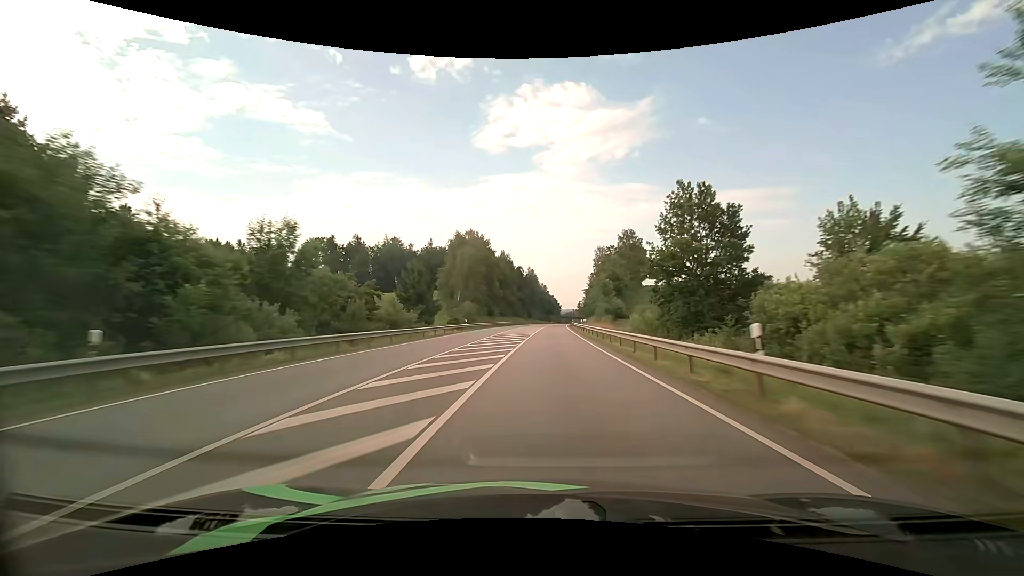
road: primary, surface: asphalt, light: Day
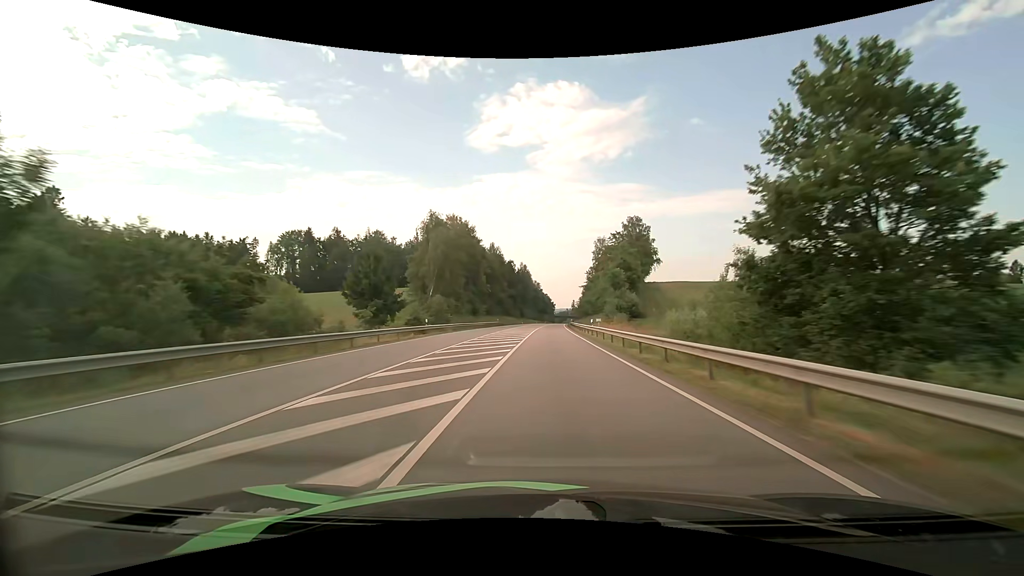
(+0.1, +17.4) m; +1°
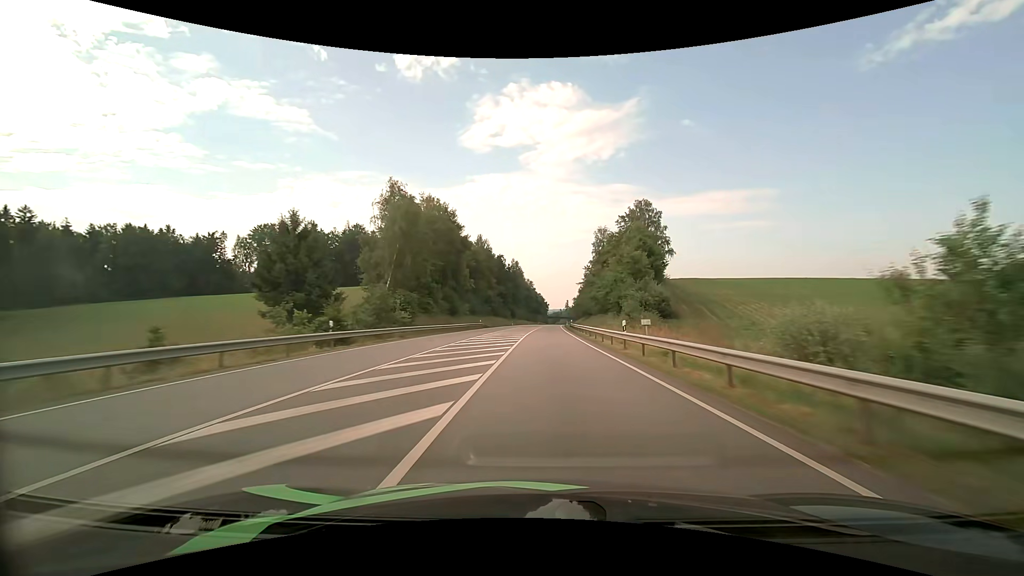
(+0.1, +17.4) m; +1°
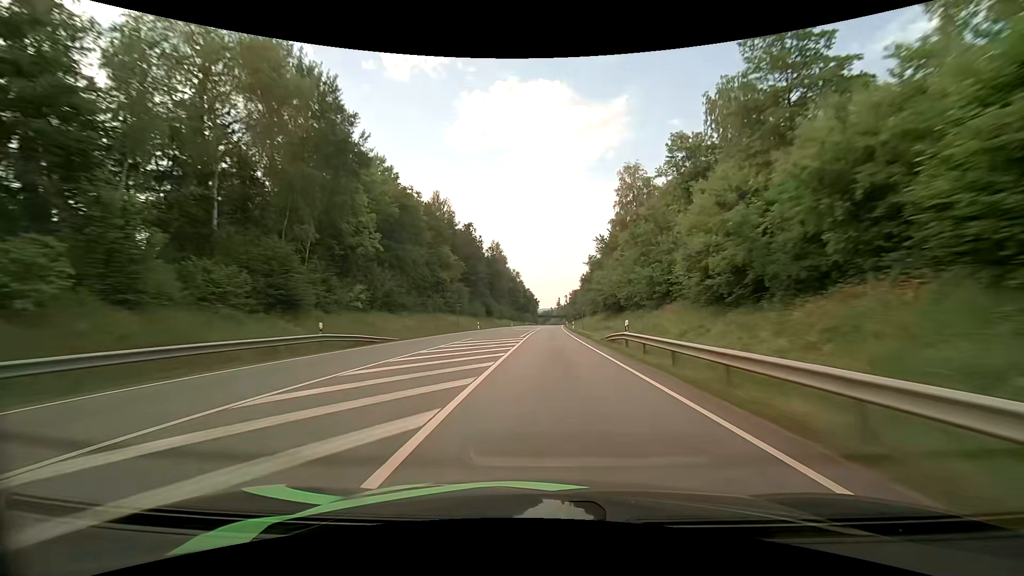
(+0.6, +52.4) m; +1°
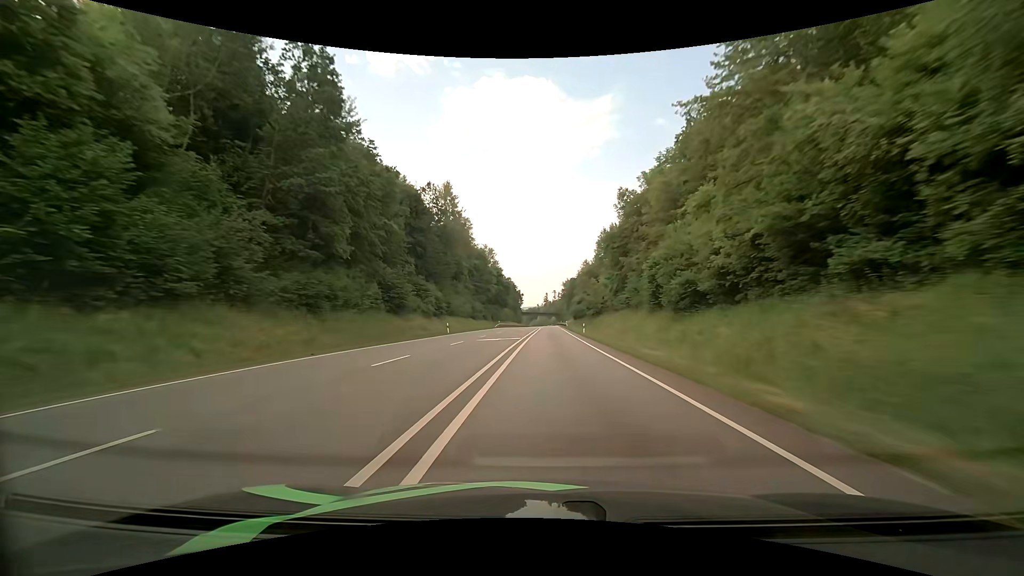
(+0.9, +70.5) m; +2°
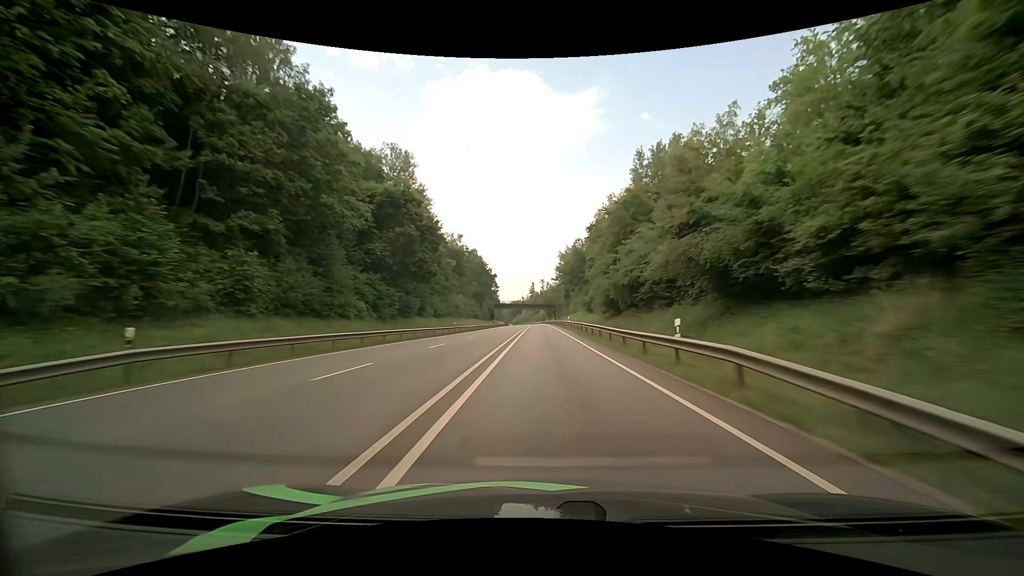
(+1.6, +87.5) m; +2°
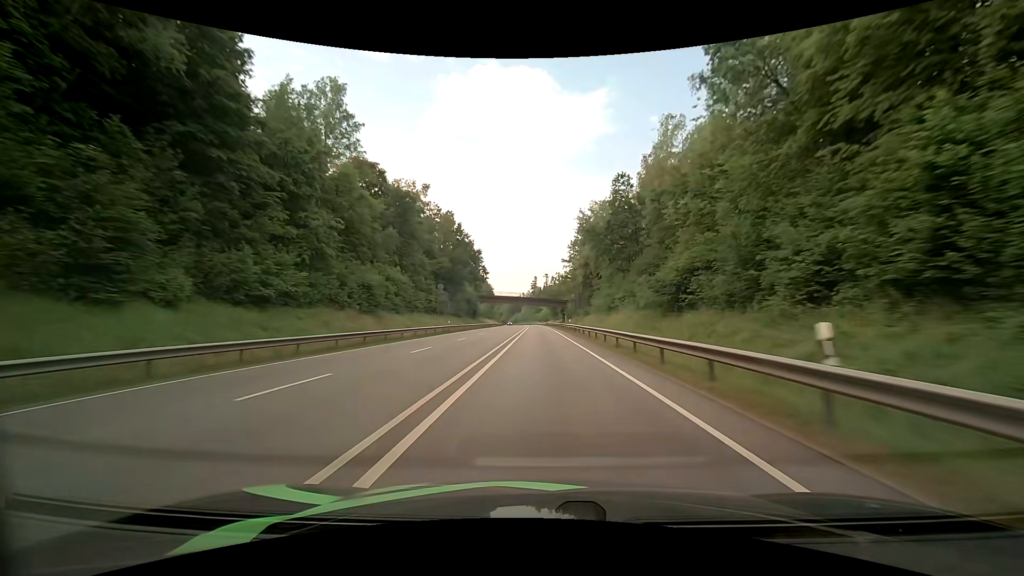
(-0.2, +51.2) m; -1°
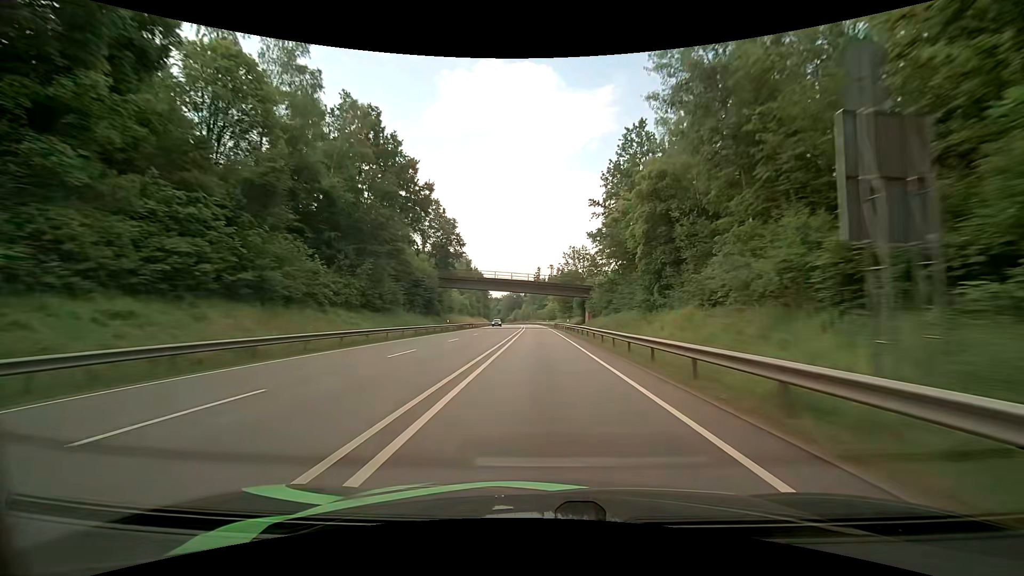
(+0.1, +51.3) m; 0°
(0, +10) (0, +20) (0, +30) (0, +40) (0, +50) (-1, +60) (-1, +70) (-1, +80) (-1, +90) (-1, +100) m
